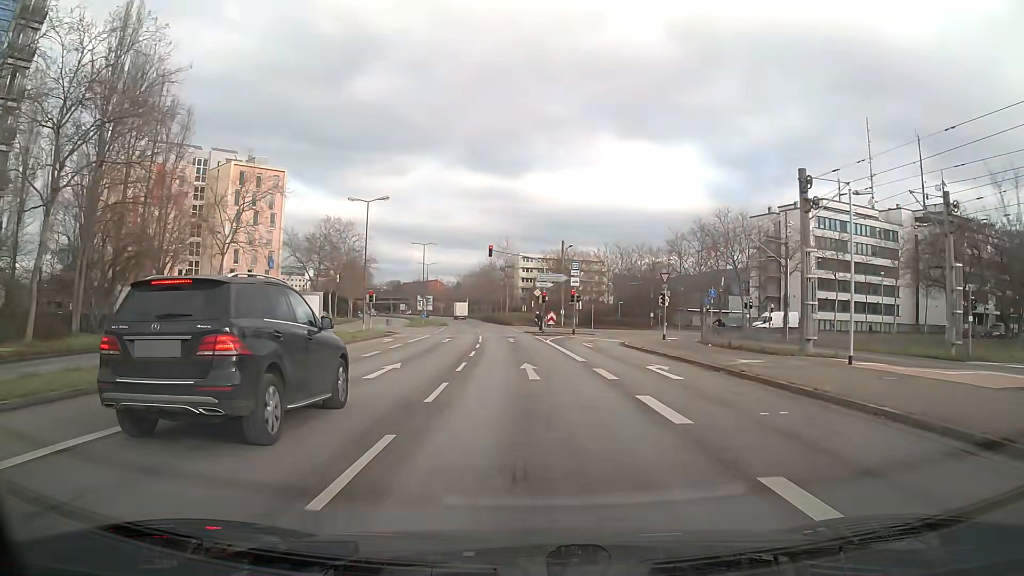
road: secondary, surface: asphalt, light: Day
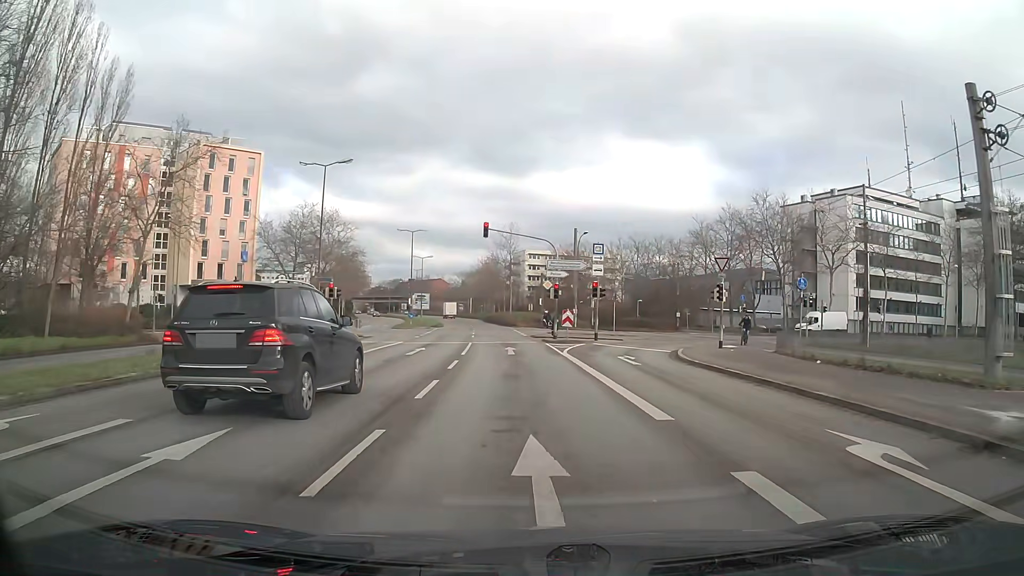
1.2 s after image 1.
(0.0, +11.5) m; 0°
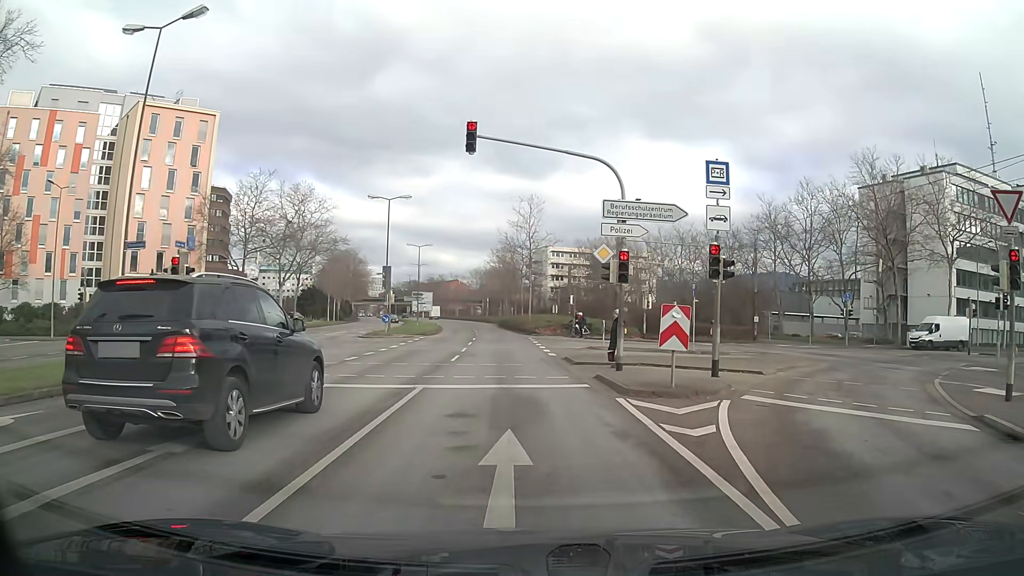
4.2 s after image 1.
(-0.5, +19.4) m; -2°
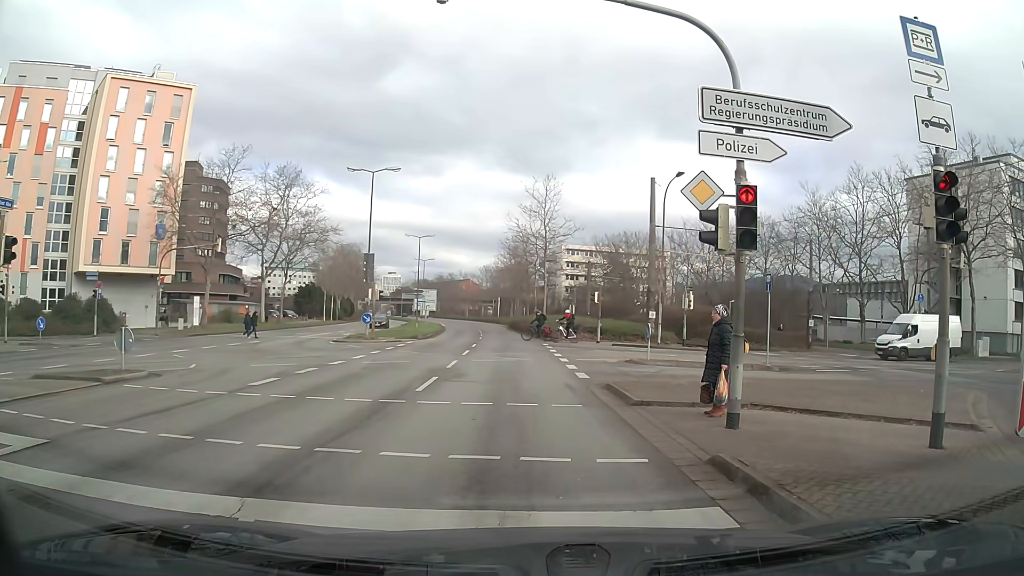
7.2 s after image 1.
(-0.2, +8.4) m; 0°
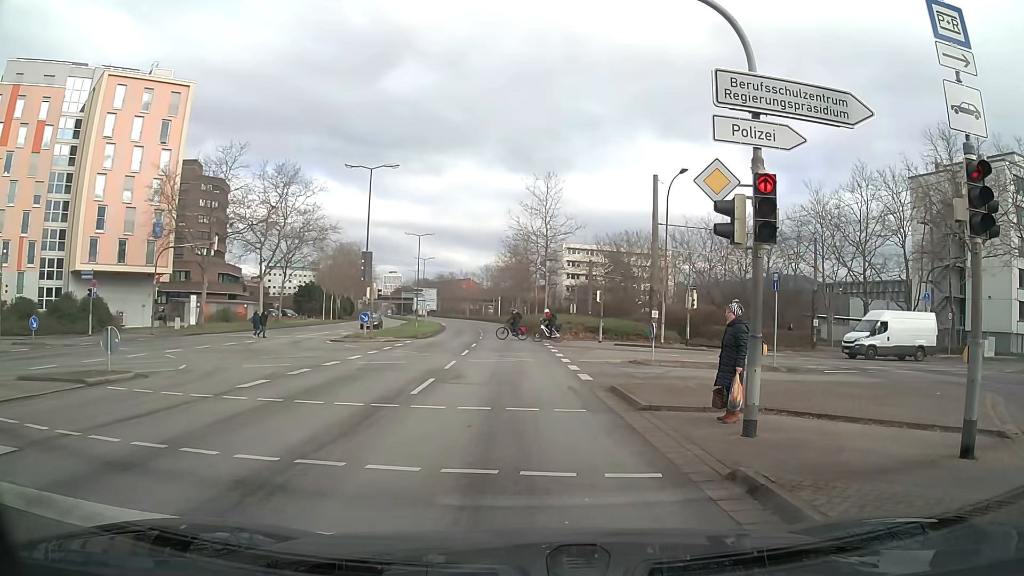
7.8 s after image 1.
(0.0, +0.6) m; 0°
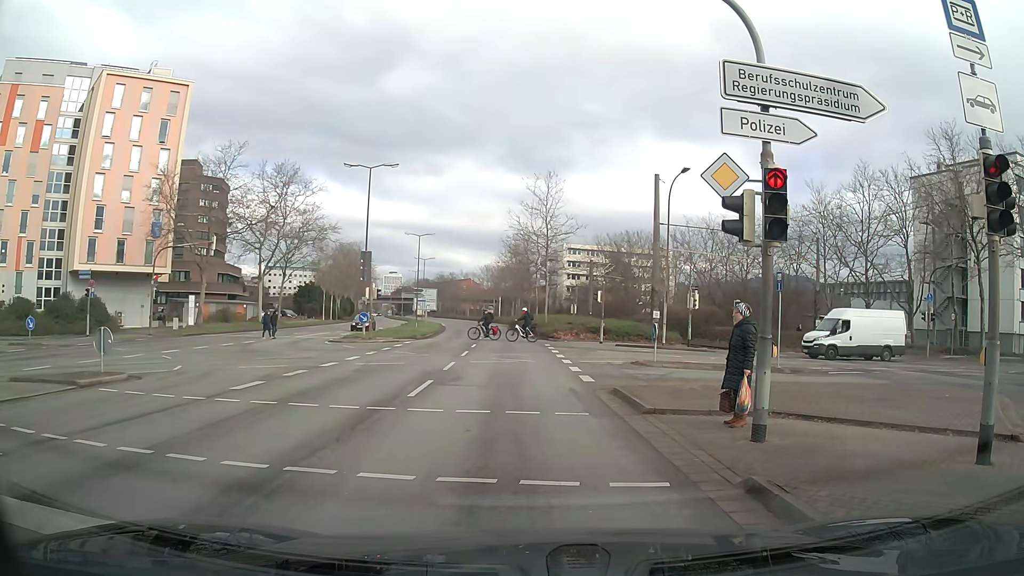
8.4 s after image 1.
(0.0, +0.3) m; 0°
